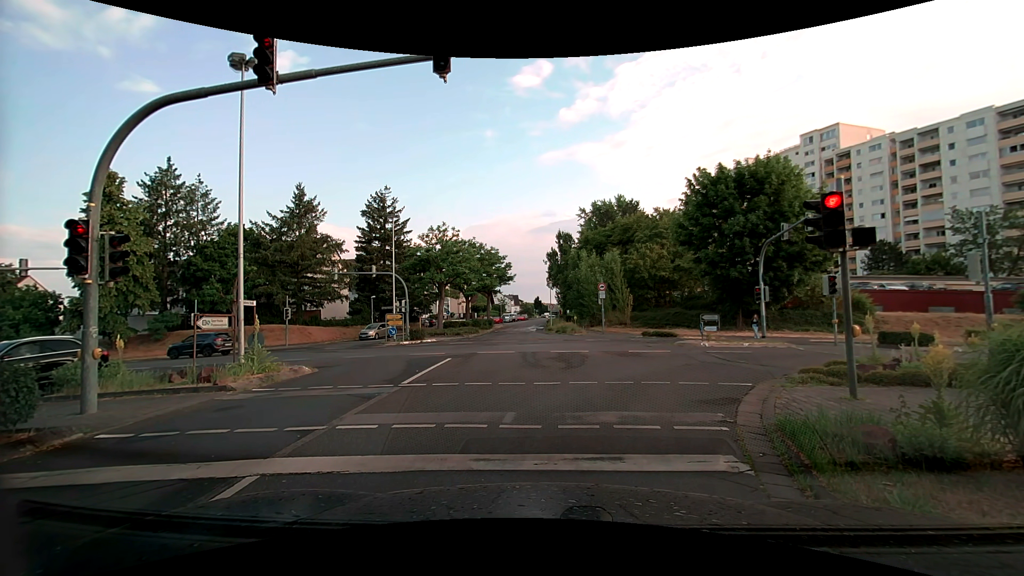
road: tertiary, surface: asphalt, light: Day
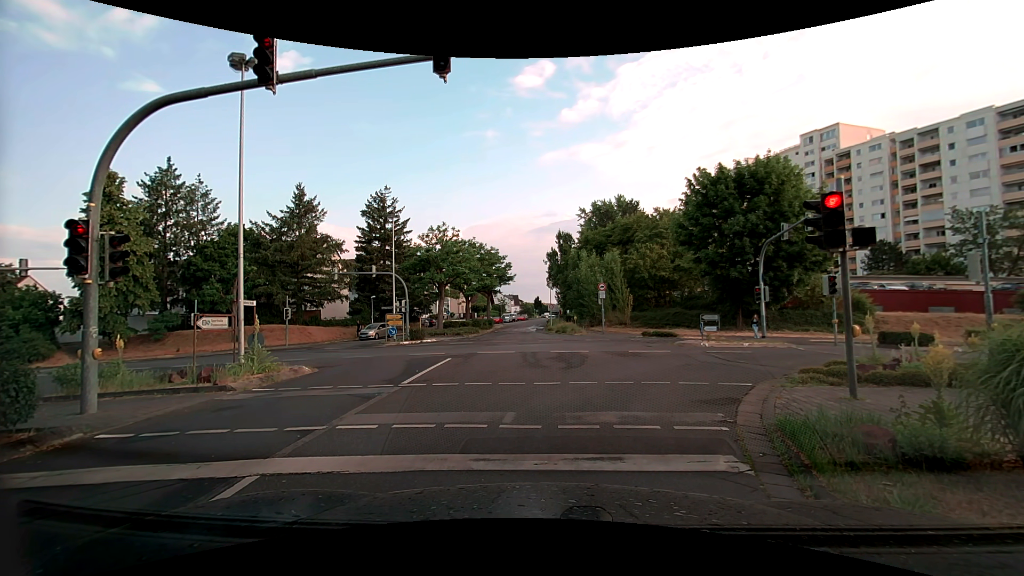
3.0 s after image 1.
(0.0, 0.0) m; 0°
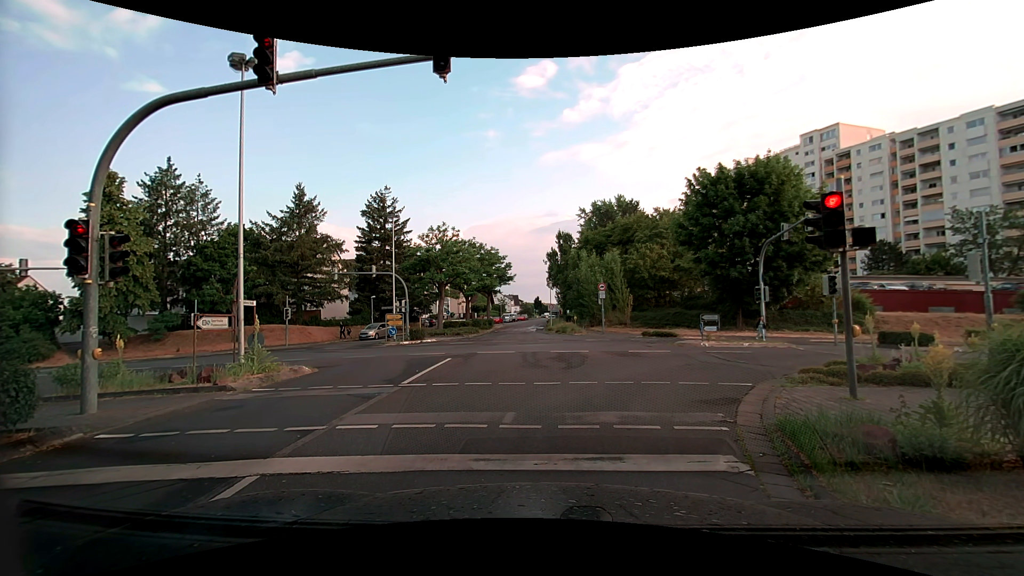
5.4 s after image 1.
(0.0, 0.0) m; 0°
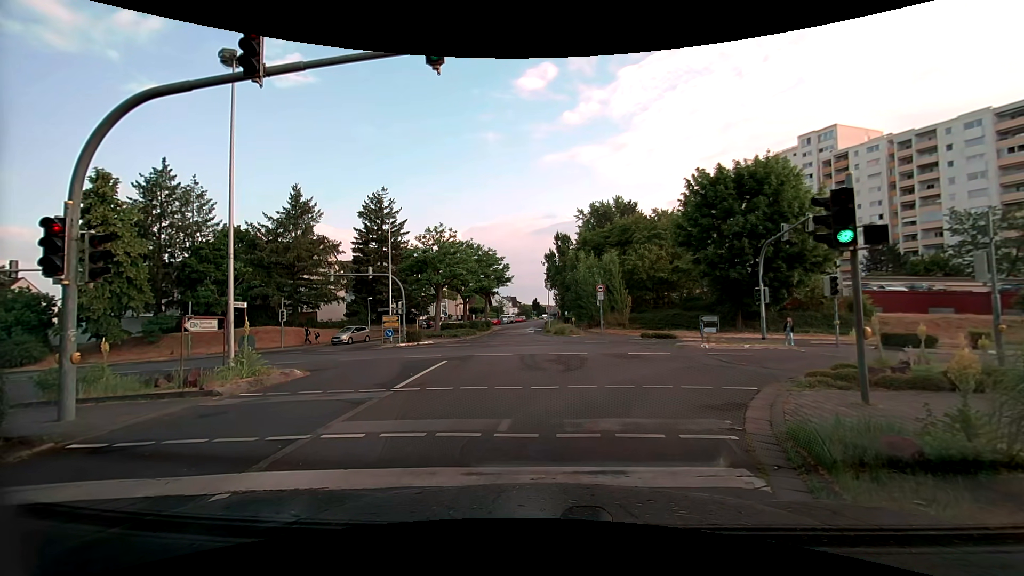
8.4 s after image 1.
(0.0, +0.4) m; 0°
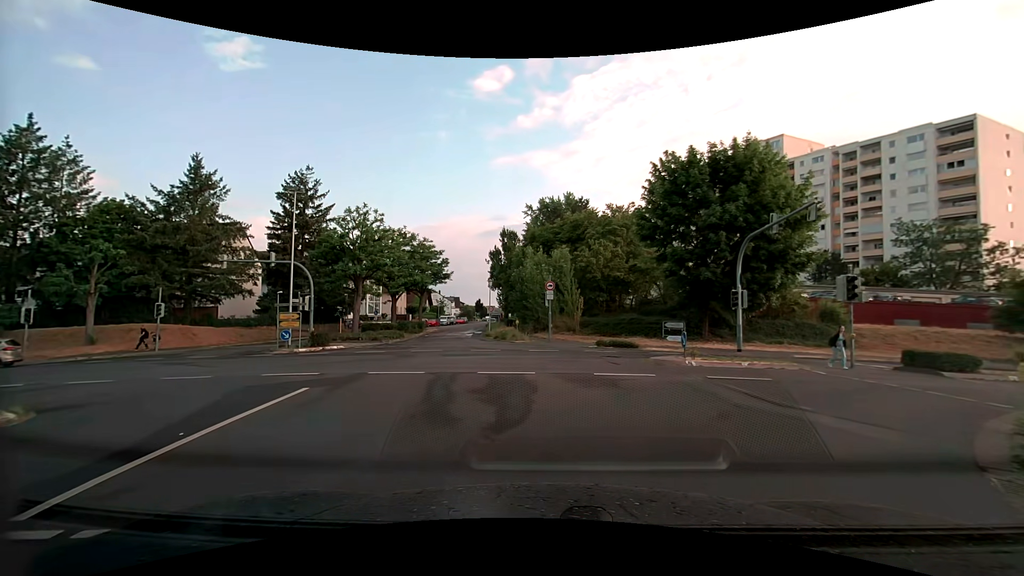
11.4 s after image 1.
(0.0, +6.7) m; +4°
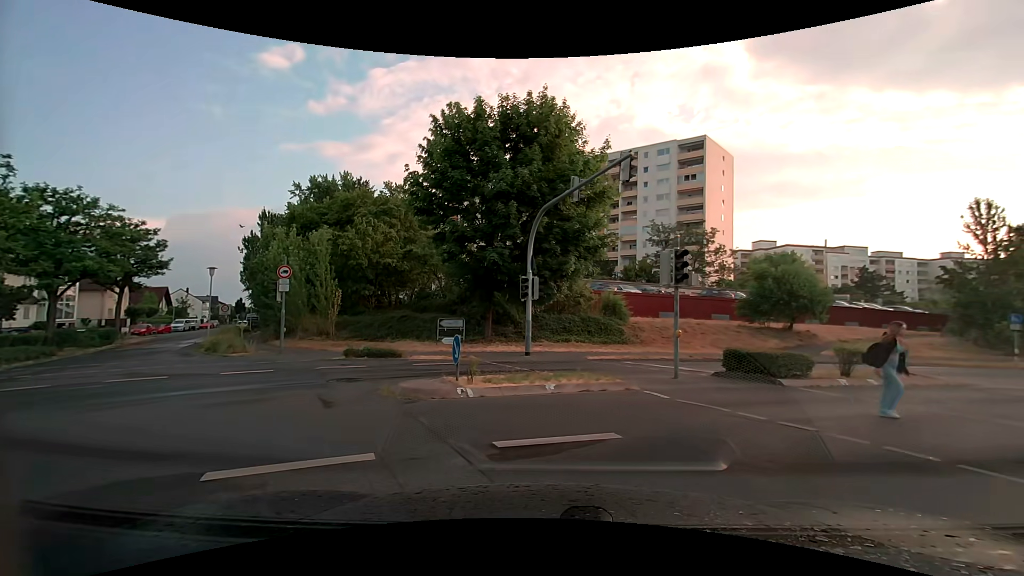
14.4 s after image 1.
(+1.6, +8.1) m; +23°
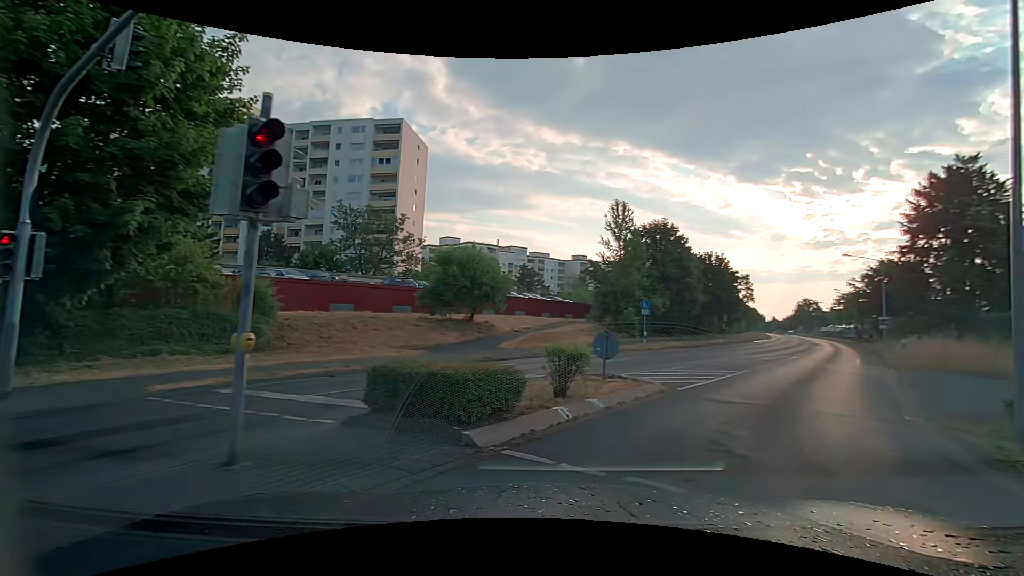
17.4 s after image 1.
(+2.3, +7.9) m; +35°
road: secondary
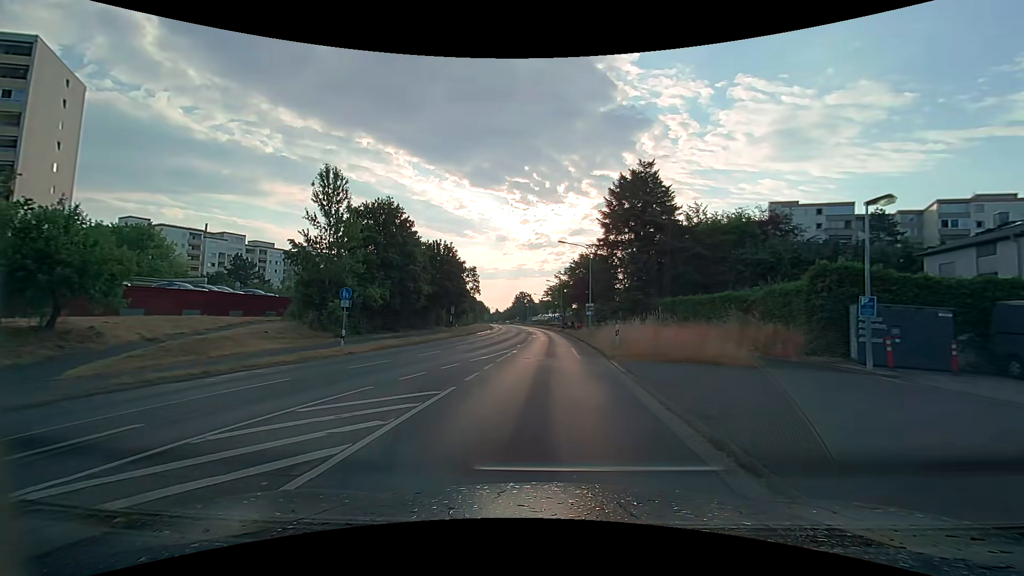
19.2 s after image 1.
(+2.6, +7.9) m; +29°
(0, +10) (+1, +20) (+1, +30) (+1, +40) (+1, +50) (+1, +60) (+1, +70) (0, +80) (0, +90) (0, +100) m
